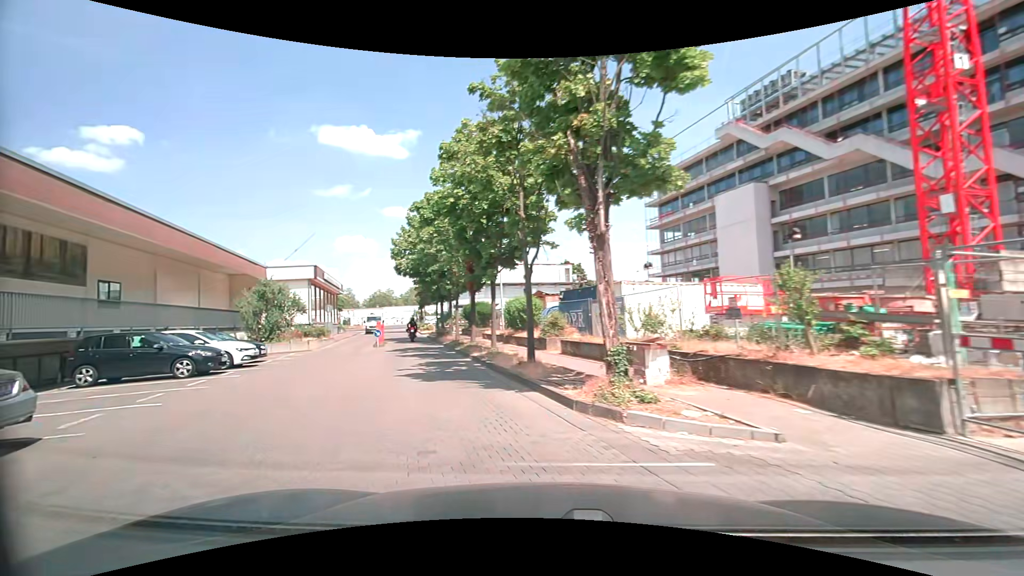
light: Day
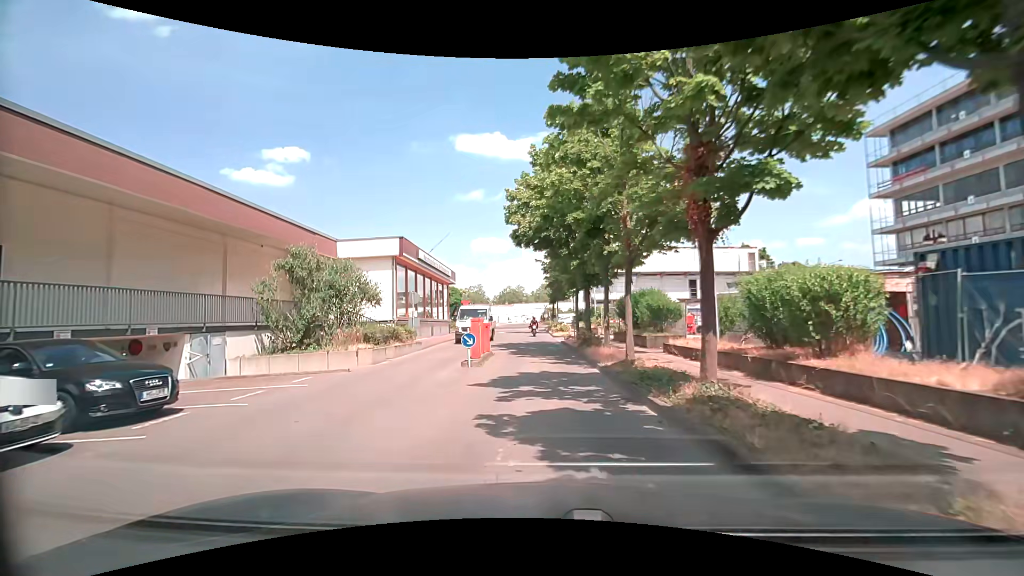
(-2.5, +14.6) m; -13°
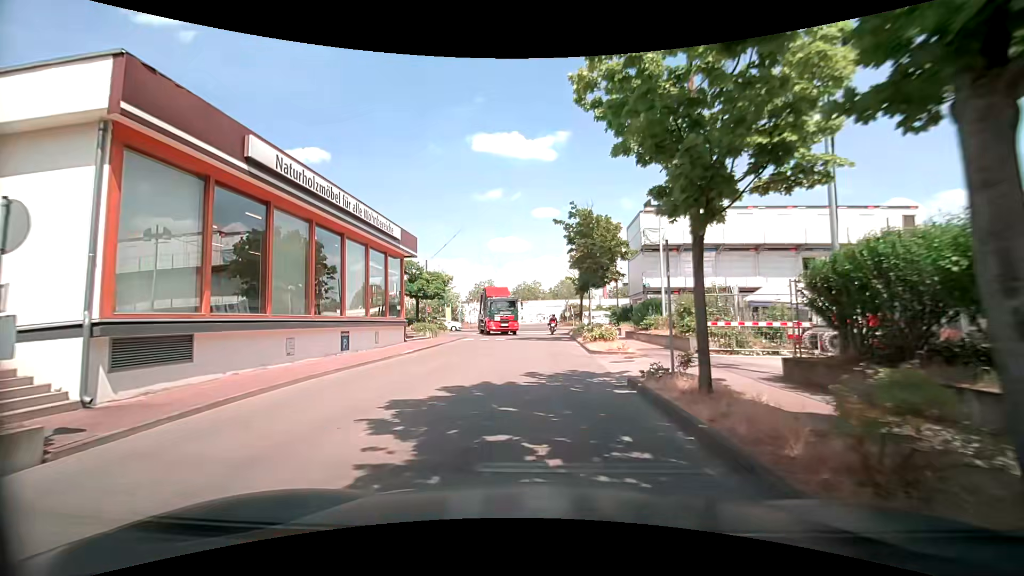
(-0.2, +19.3) m; -1°
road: service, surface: paving_stones
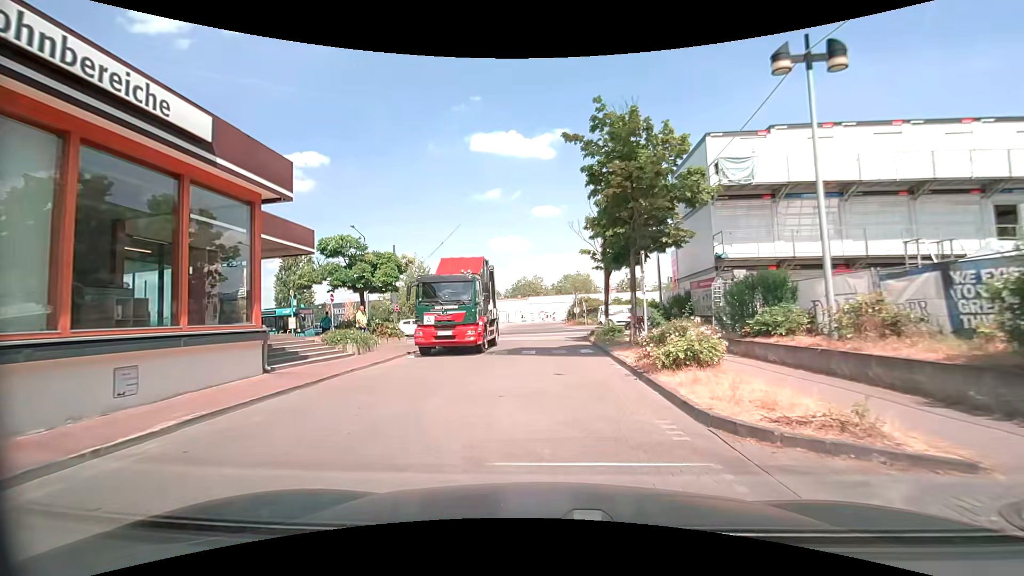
(-0.3, +13.4) m; -1°
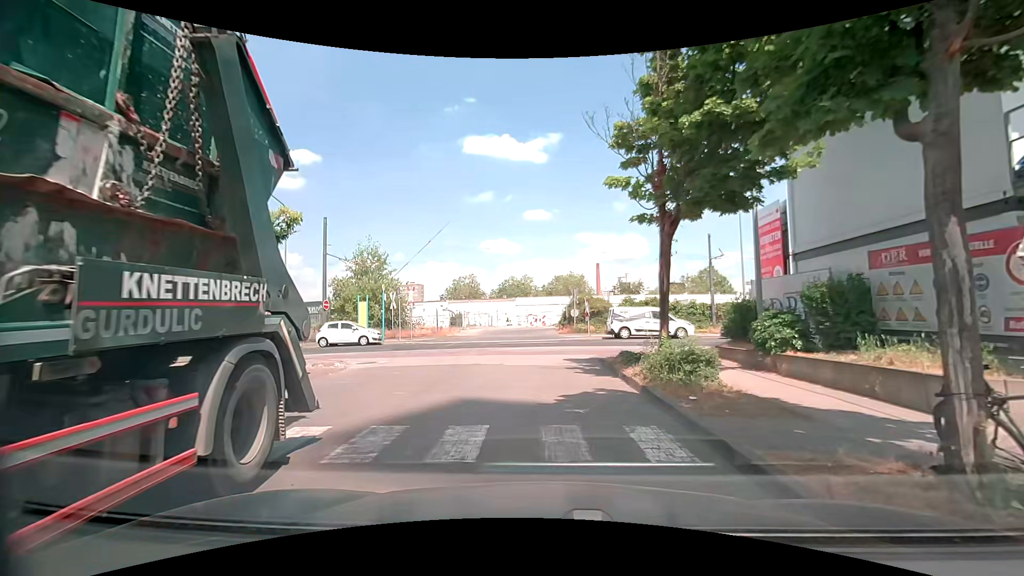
(0.0, +12.5) m; +1°
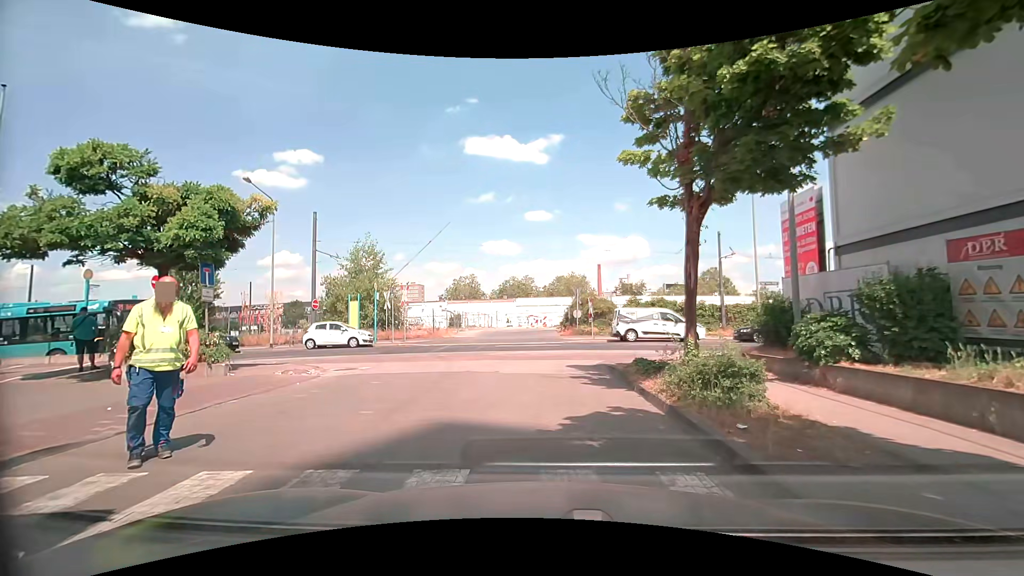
(0.0, +1.6) m; +2°
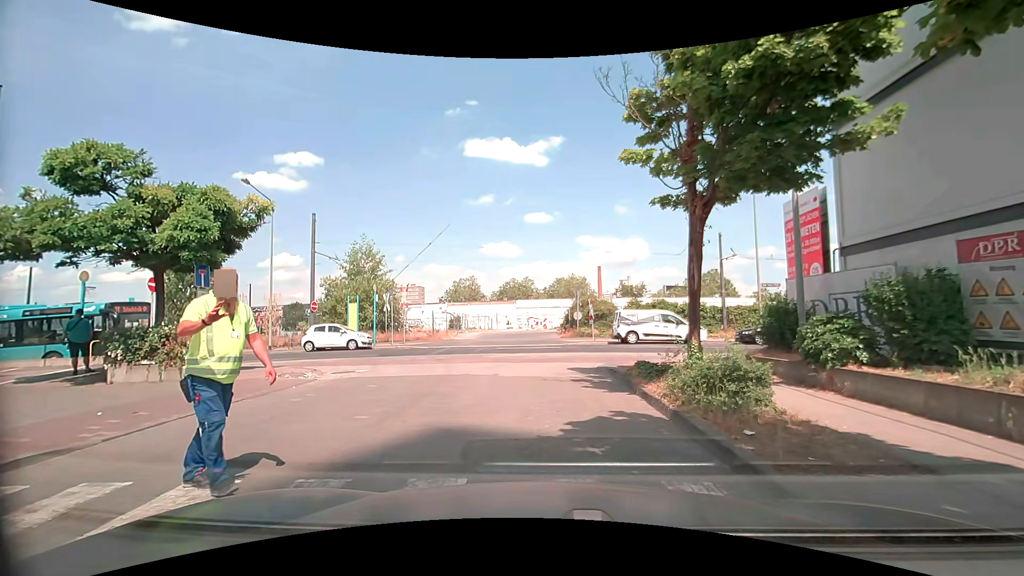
(0.0, +0.2) m; 0°
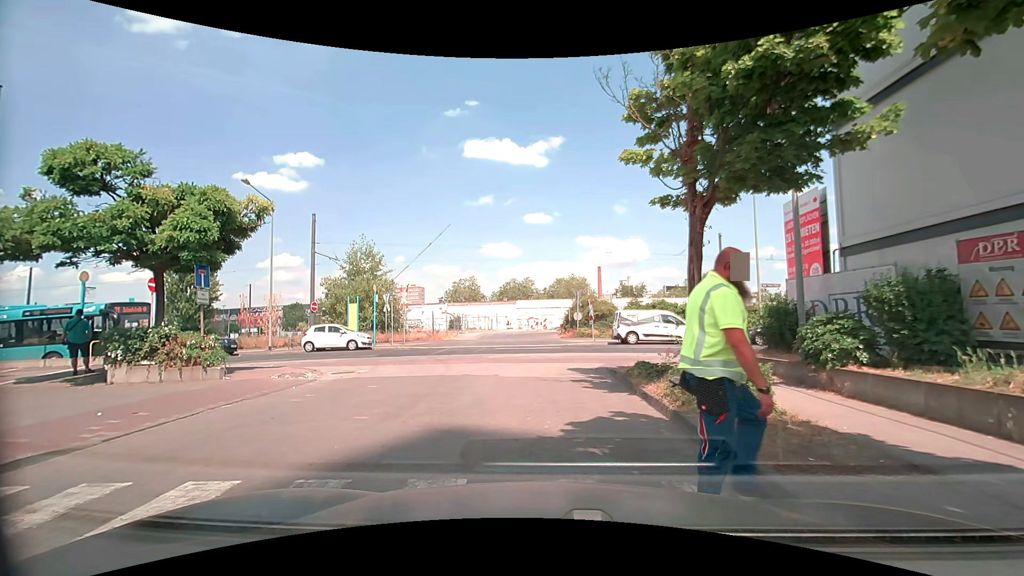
(0.0, +0.1) m; 0°
